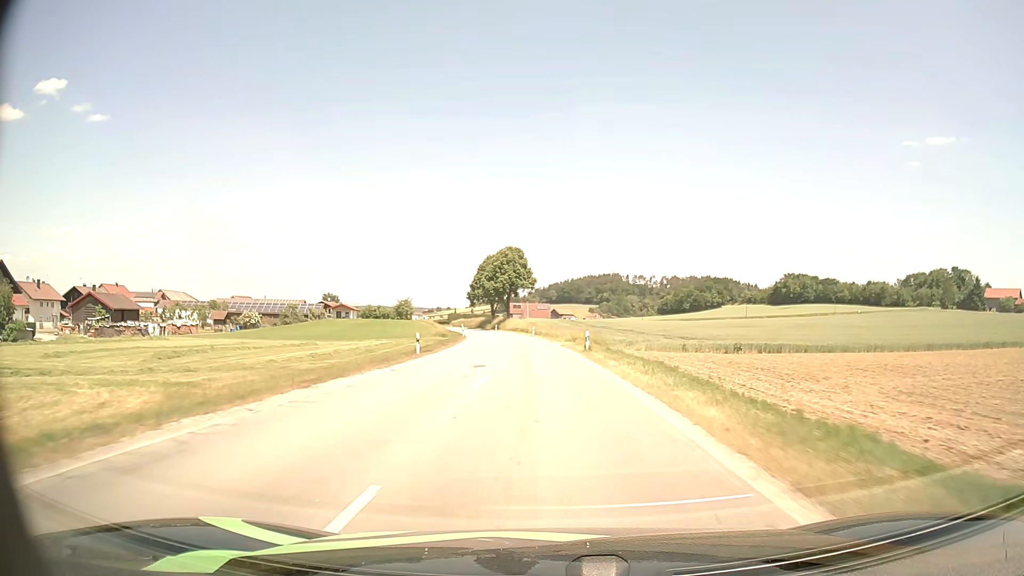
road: secondary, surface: asphalt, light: Day
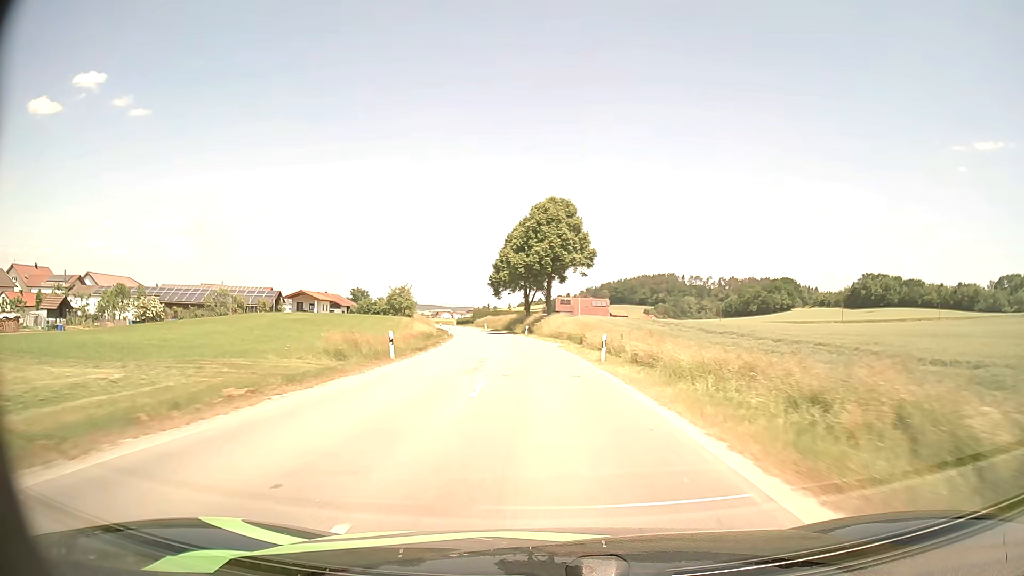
(-1.7, +49.1) m; -4°
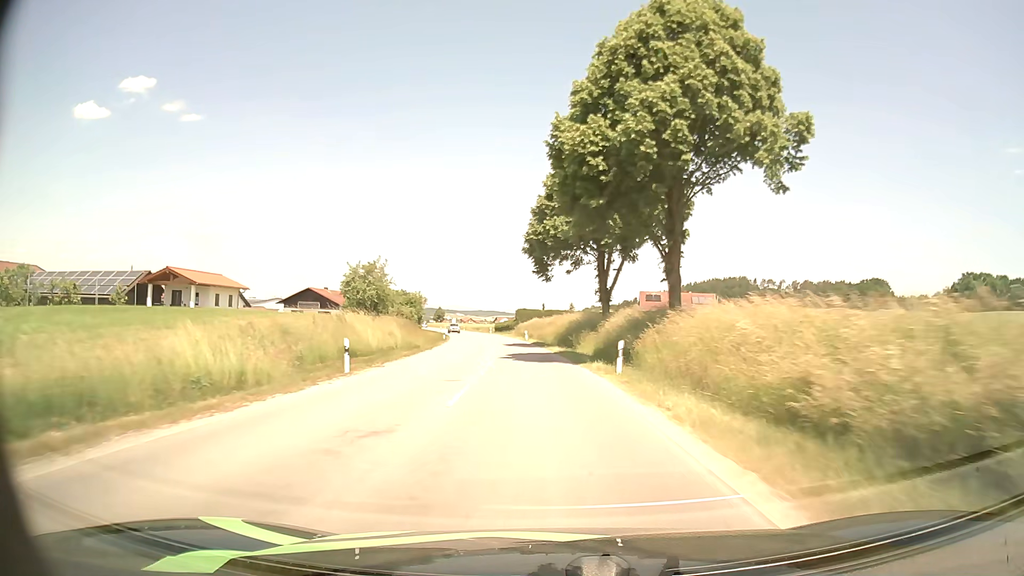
(-2.2, +49.5) m; -5°
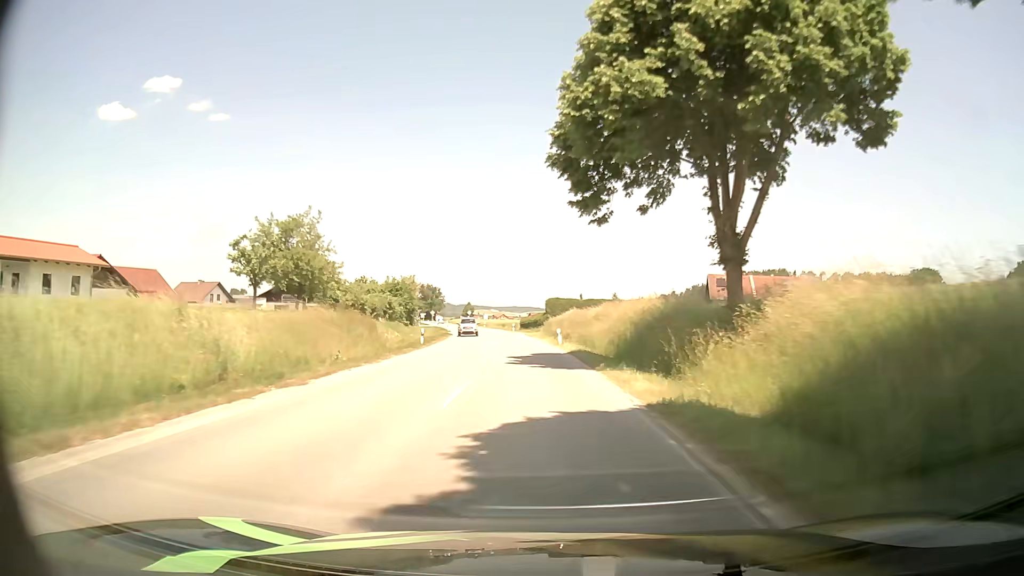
(-0.7, +24.9) m; -3°
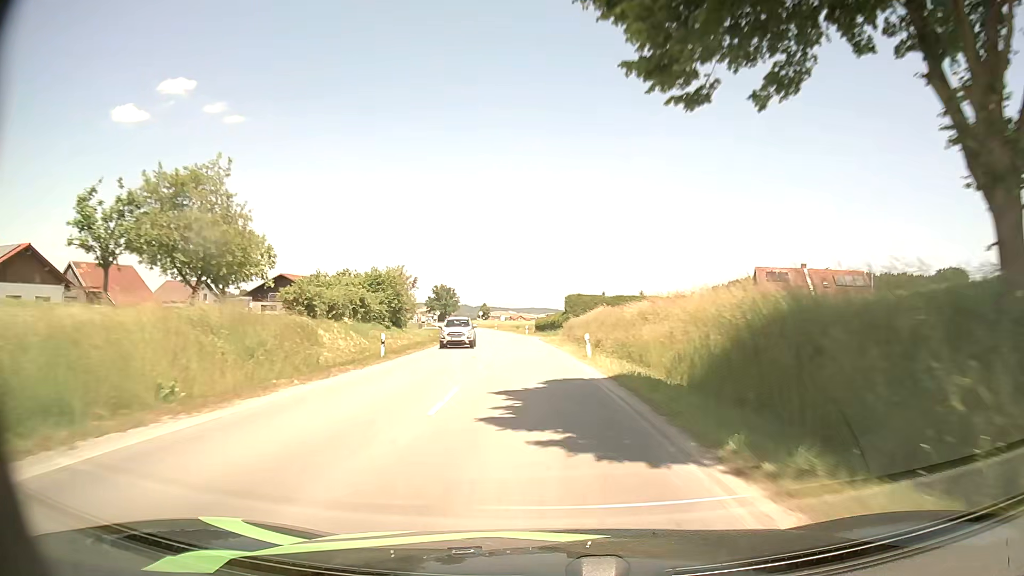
(-0.1, +12.5) m; -1°
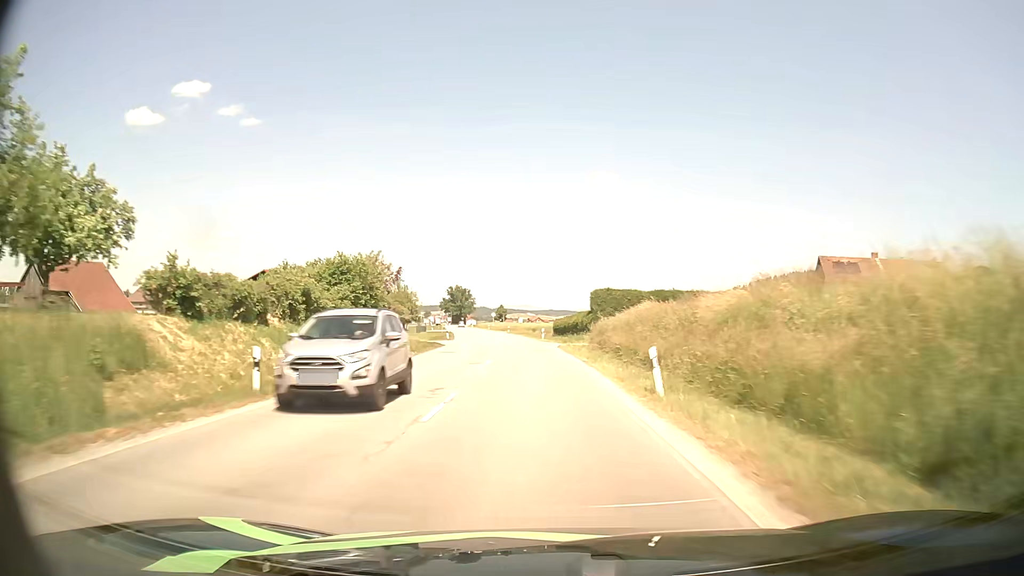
(-0.2, +12.5) m; -2°
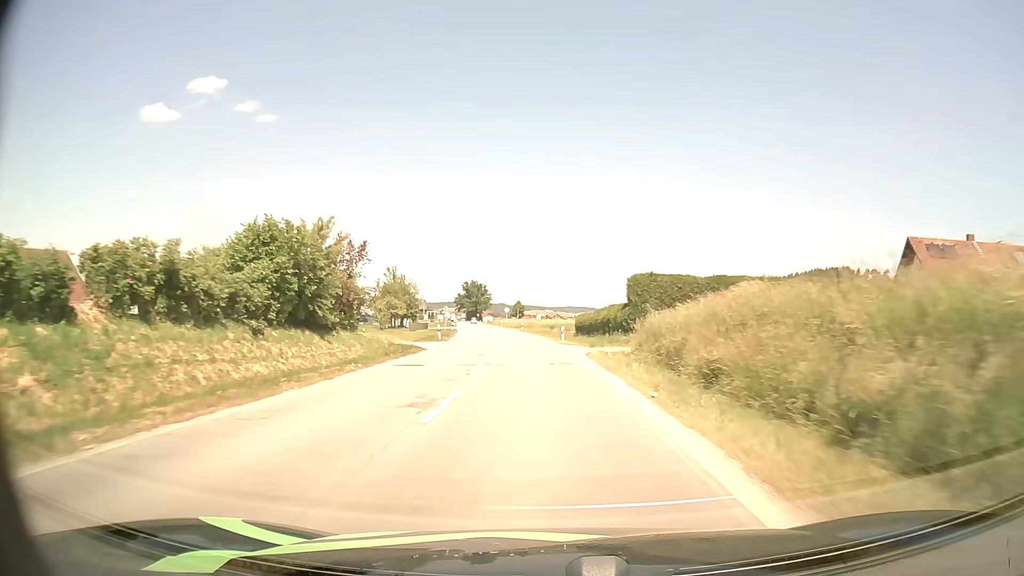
(-0.1, +12.5) m; -1°
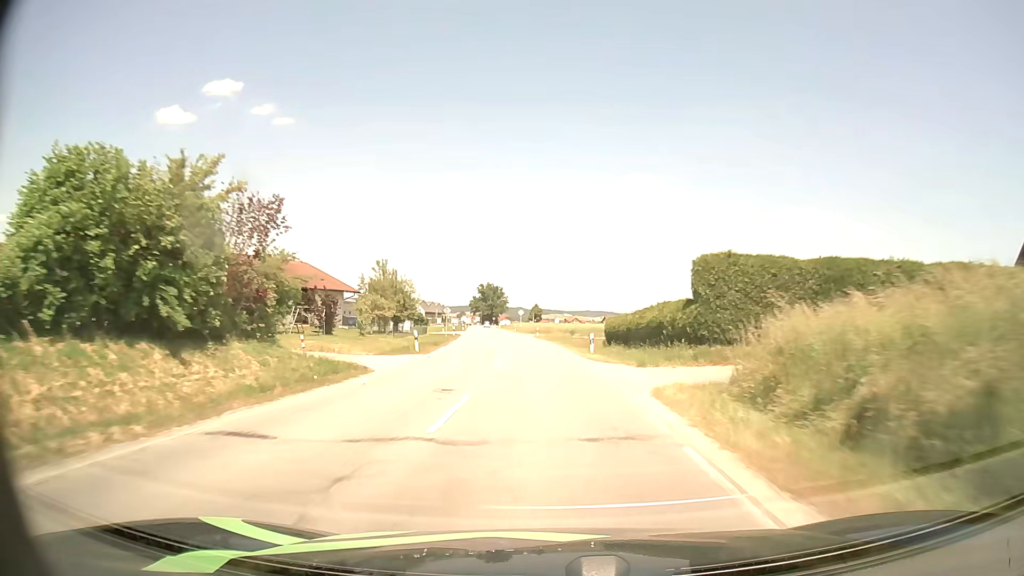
(-0.2, +12.5) m; -2°
(0, +10) (0, +20) (-1, +30) (-1, +40) (-2, +50) (-3, +60) (-4, +70) (-5, +80) (-6, +90) (-8, +100) m
